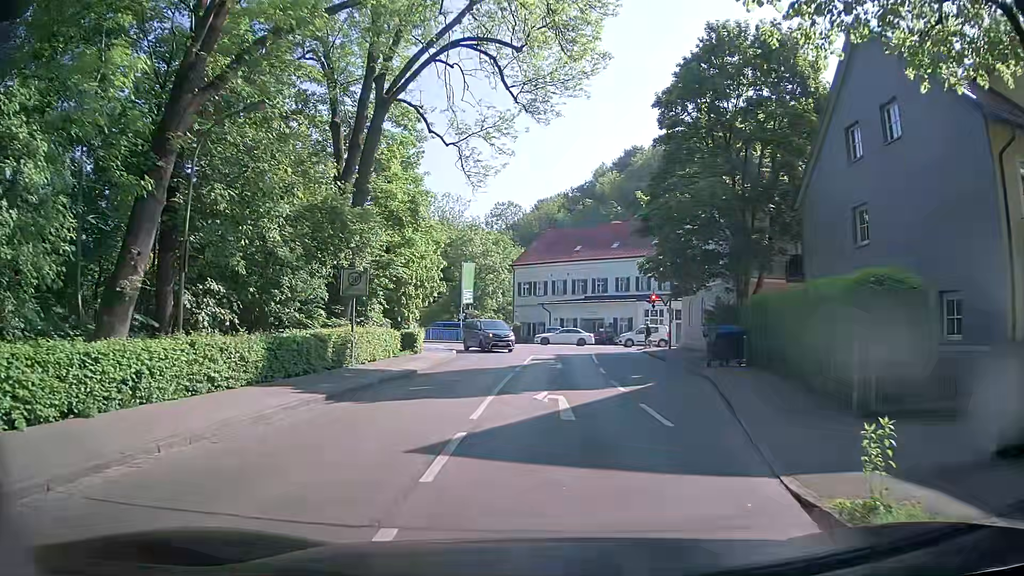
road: residential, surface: asphalt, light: Day
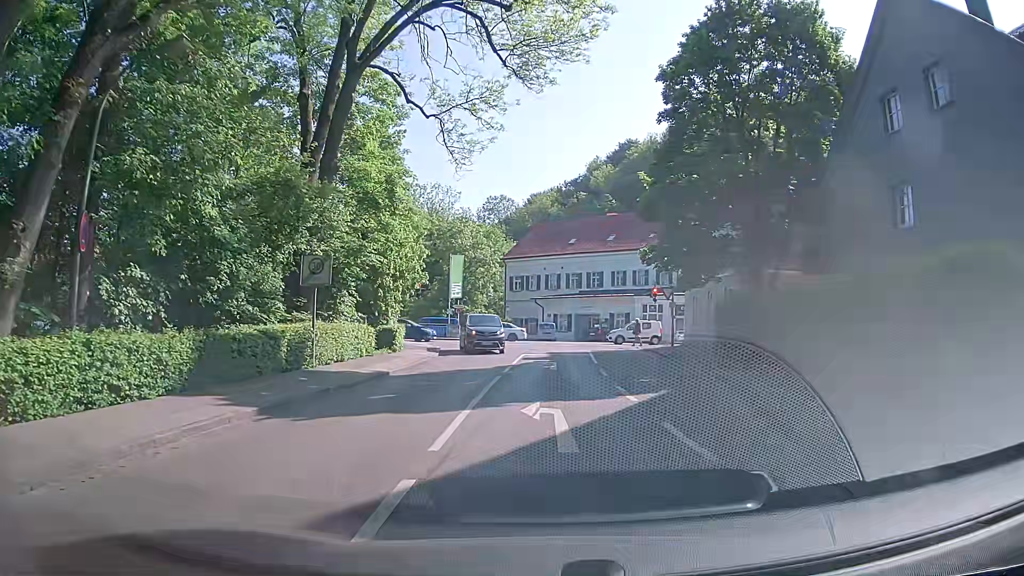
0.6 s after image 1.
(0.0, +3.2) m; 0°
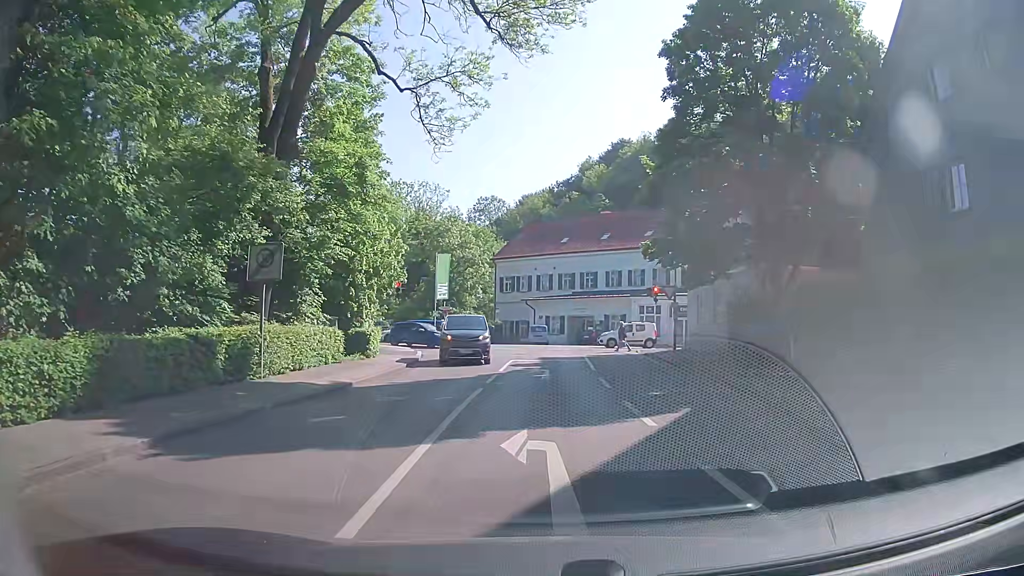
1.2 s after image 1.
(+0.1, +3.1) m; +1°
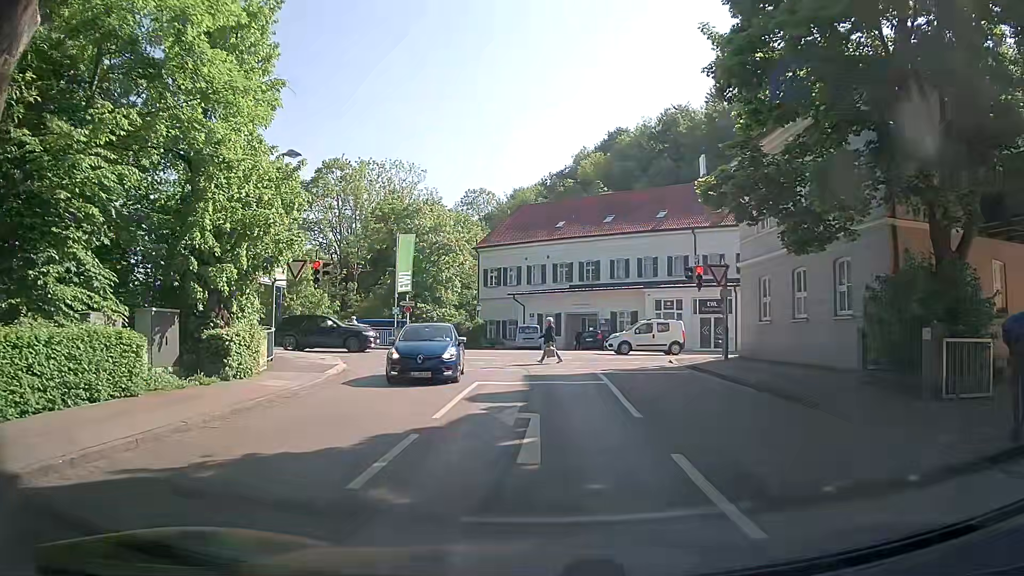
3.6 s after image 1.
(+0.2, +11.7) m; +1°
